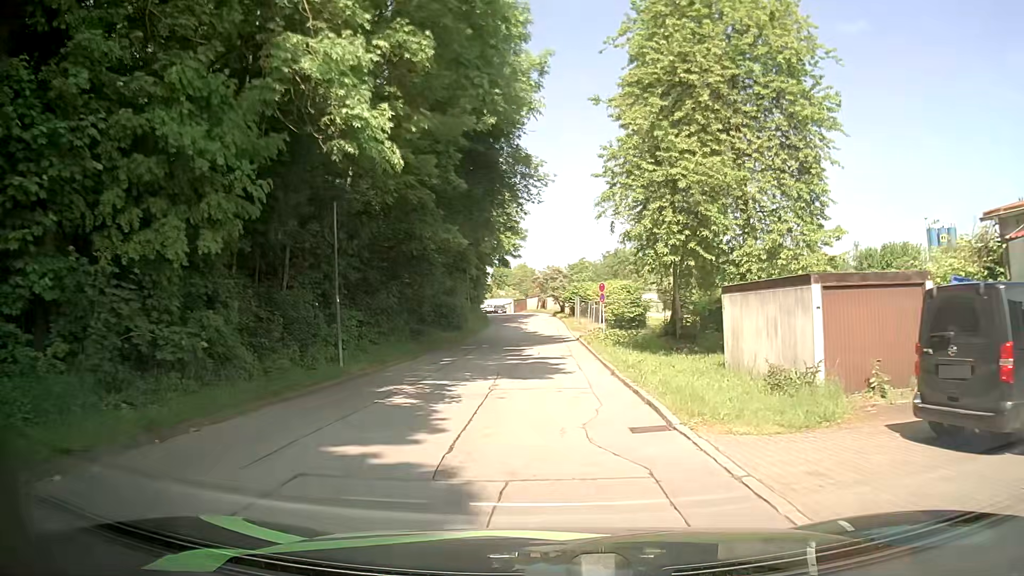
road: residential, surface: asphalt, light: Day
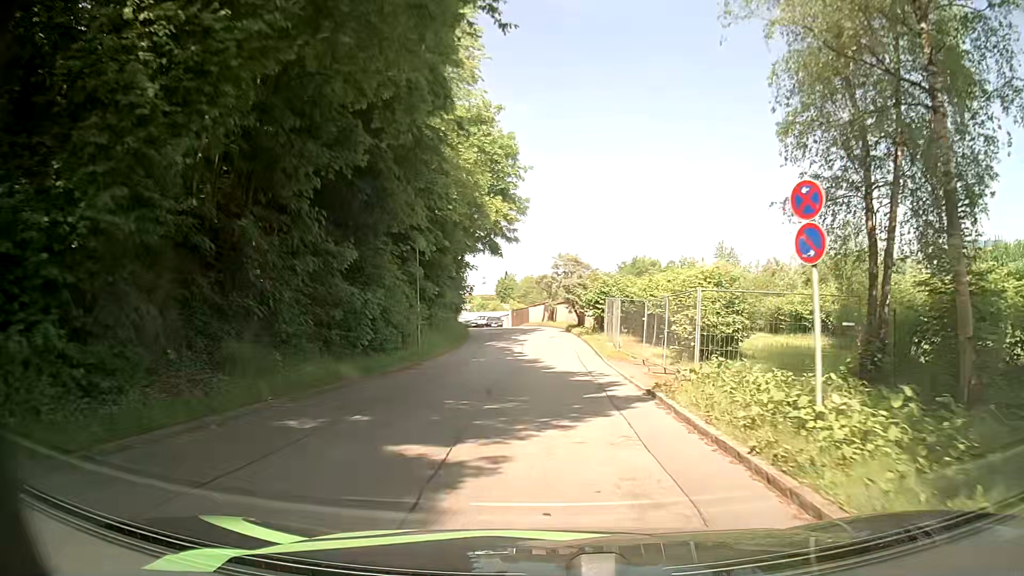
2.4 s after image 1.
(+0.3, +22.4) m; +1°
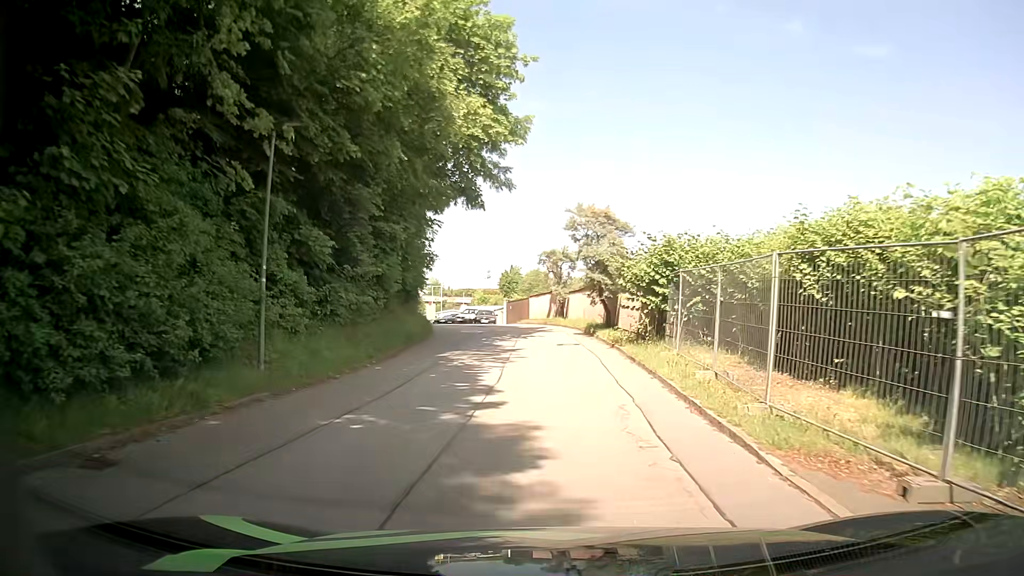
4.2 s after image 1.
(-0.2, +16.4) m; -2°
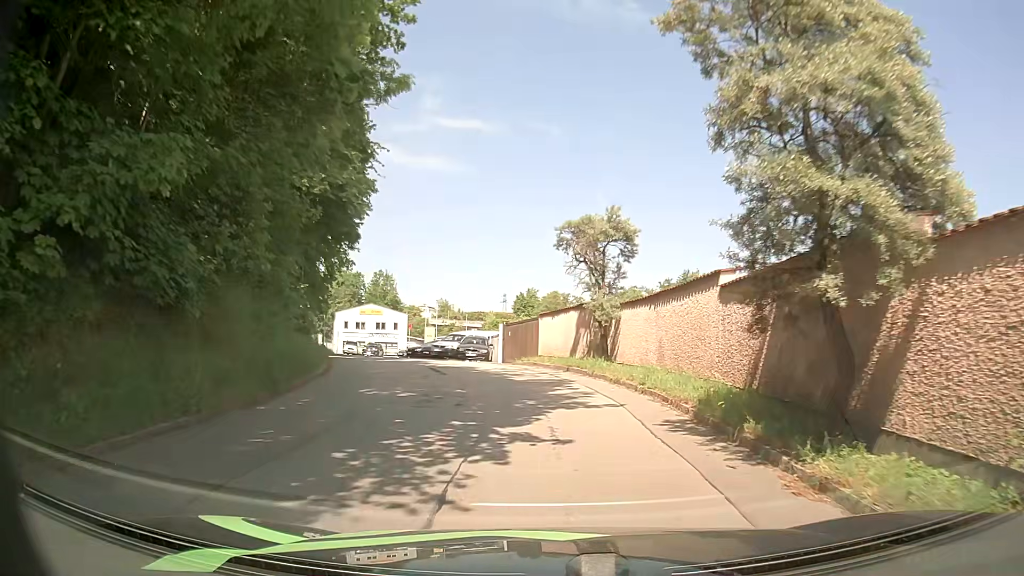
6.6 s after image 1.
(-0.1, +18.8) m; -2°
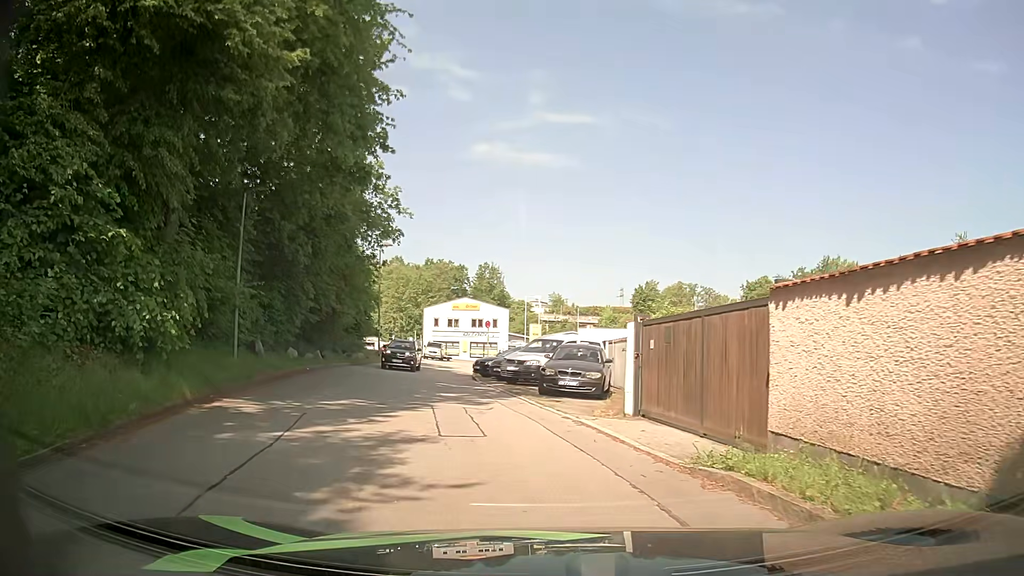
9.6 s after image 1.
(-0.9, +17.1) m; -8°
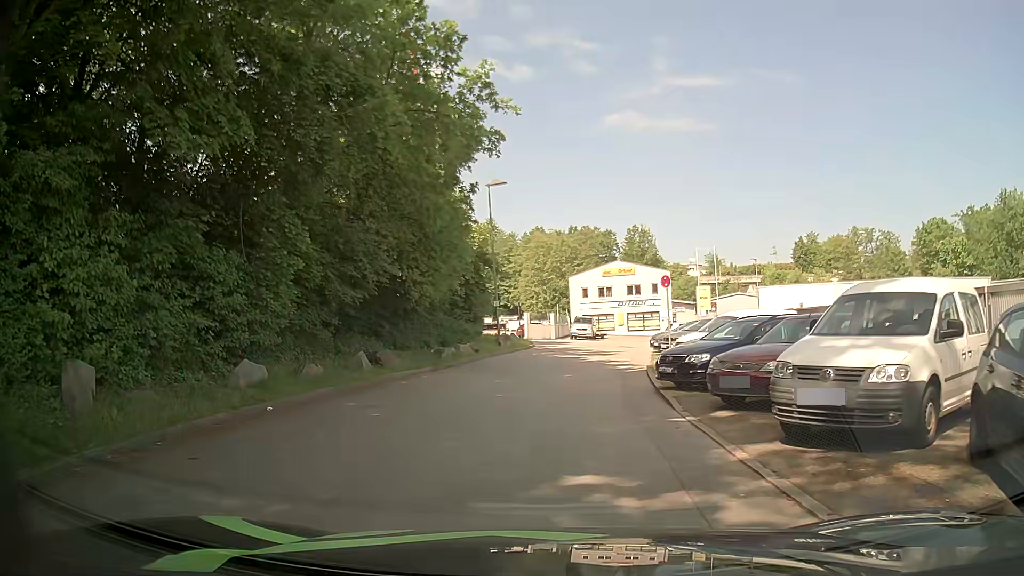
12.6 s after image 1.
(-2.0, +15.3) m; -13°
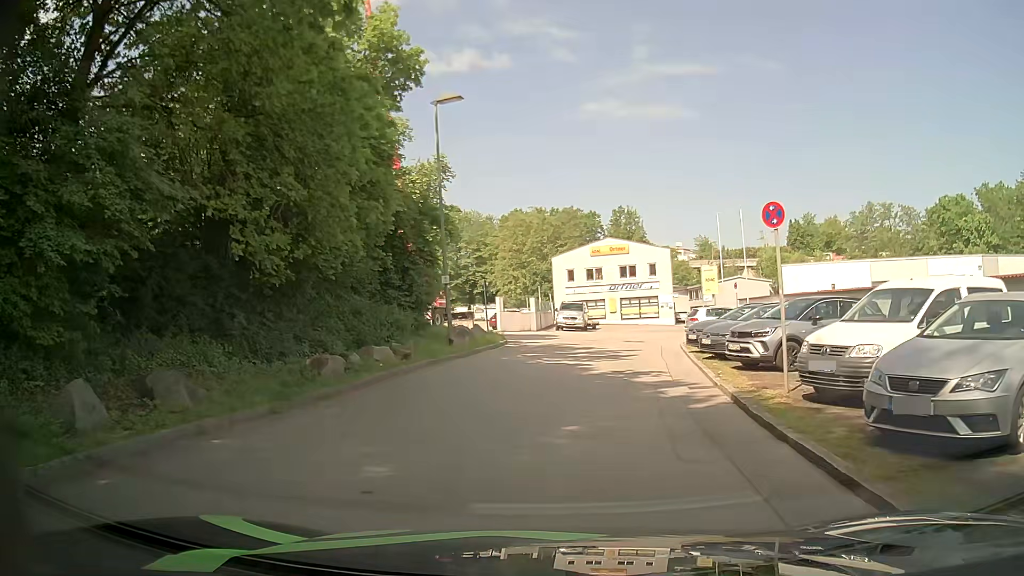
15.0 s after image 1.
(-0.1, +11.8) m; 0°
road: service
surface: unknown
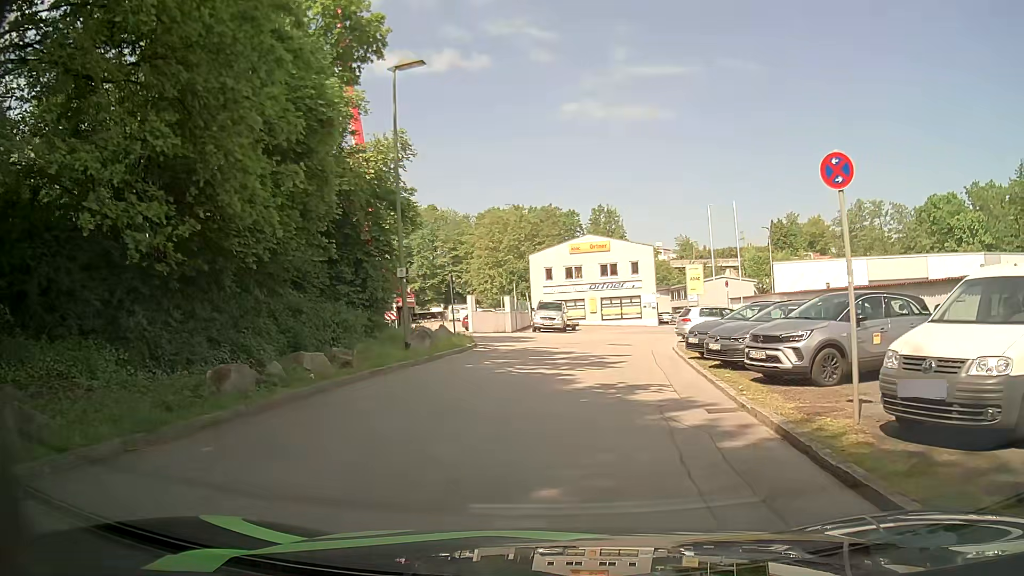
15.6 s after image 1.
(+0.1, +3.2) m; +2°
